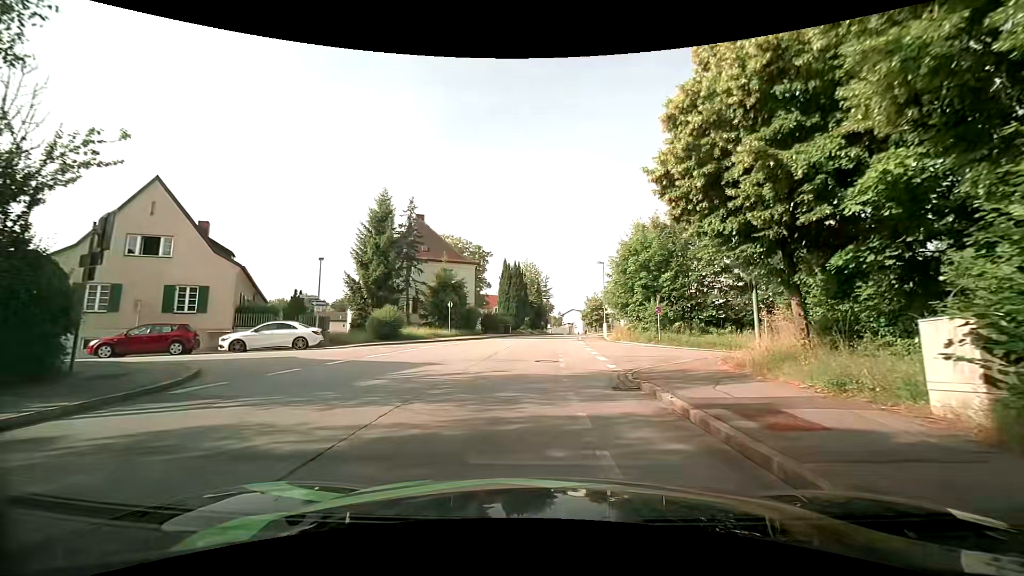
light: Day
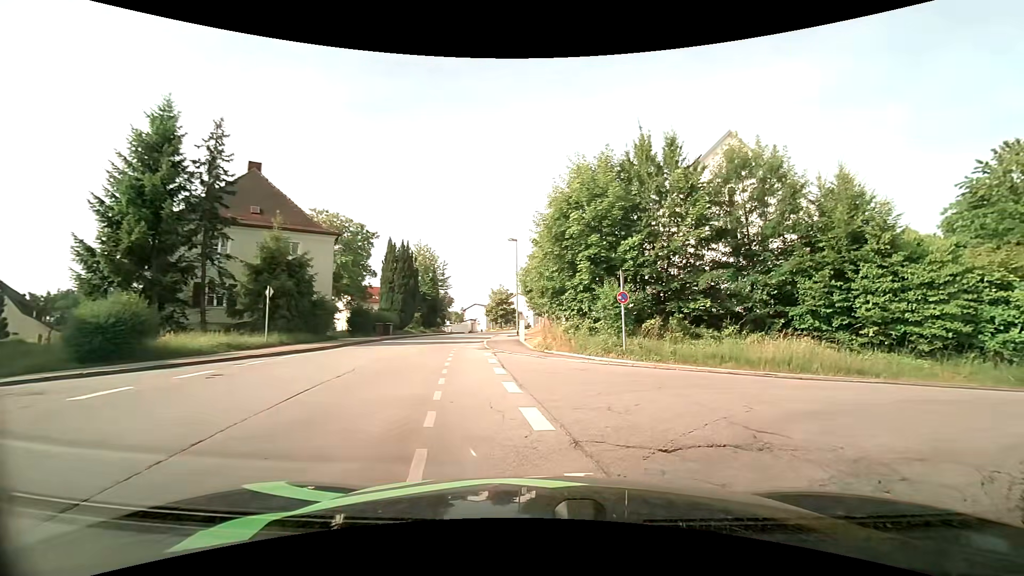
(+0.6, +13.6) m; +10°
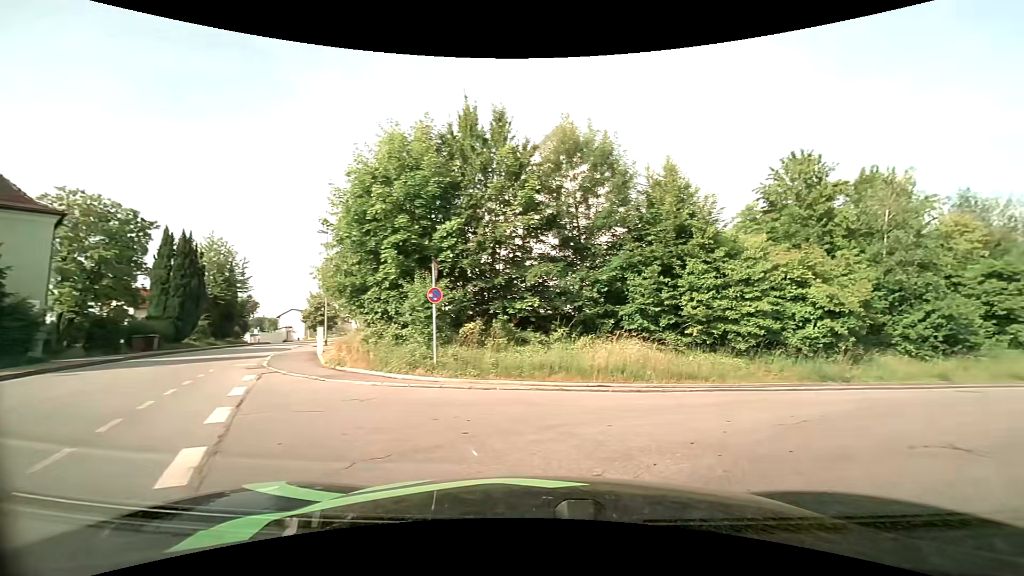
(+0.7, +4.1) m; +20°
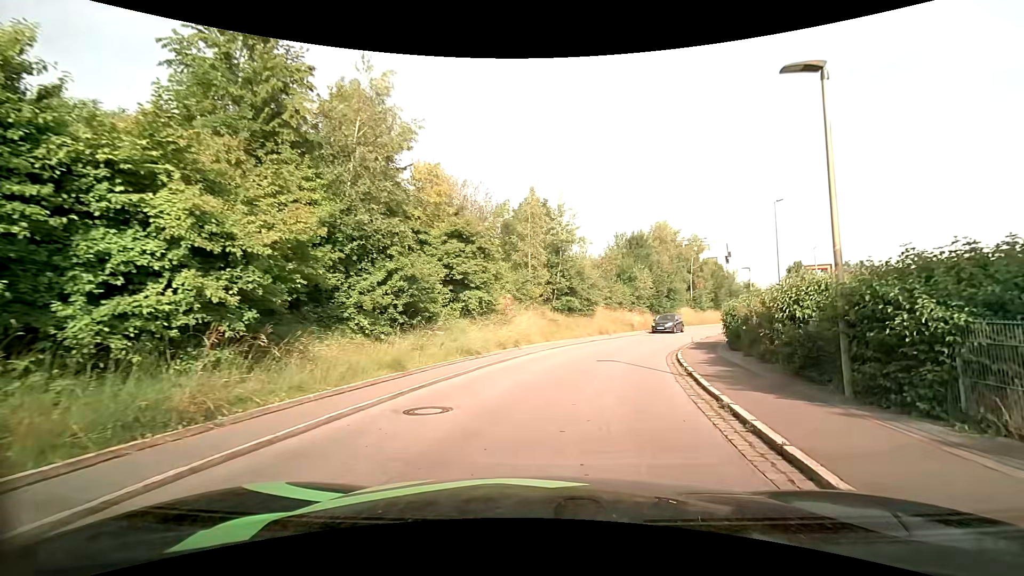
(+6.3, +10.8) m; +50°
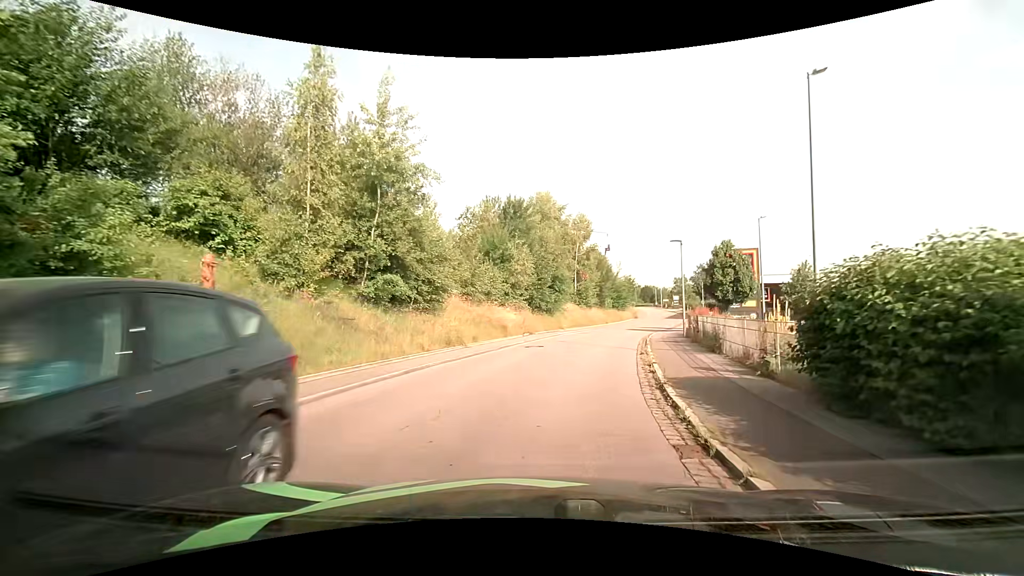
(+2.7, +17.0) m; +15°
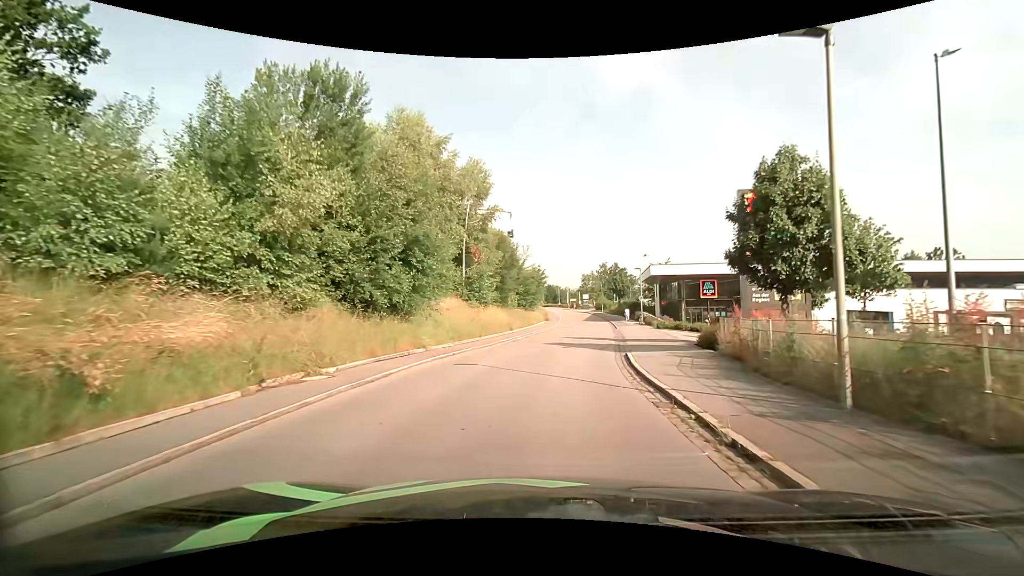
(+2.0, +20.6) m; +11°
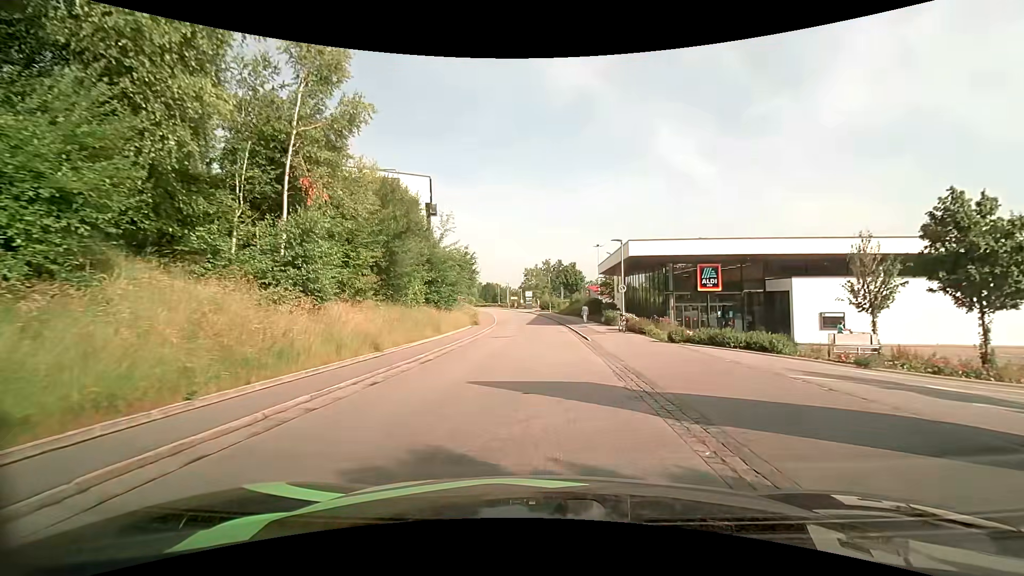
(+1.1, +18.1) m; +6°
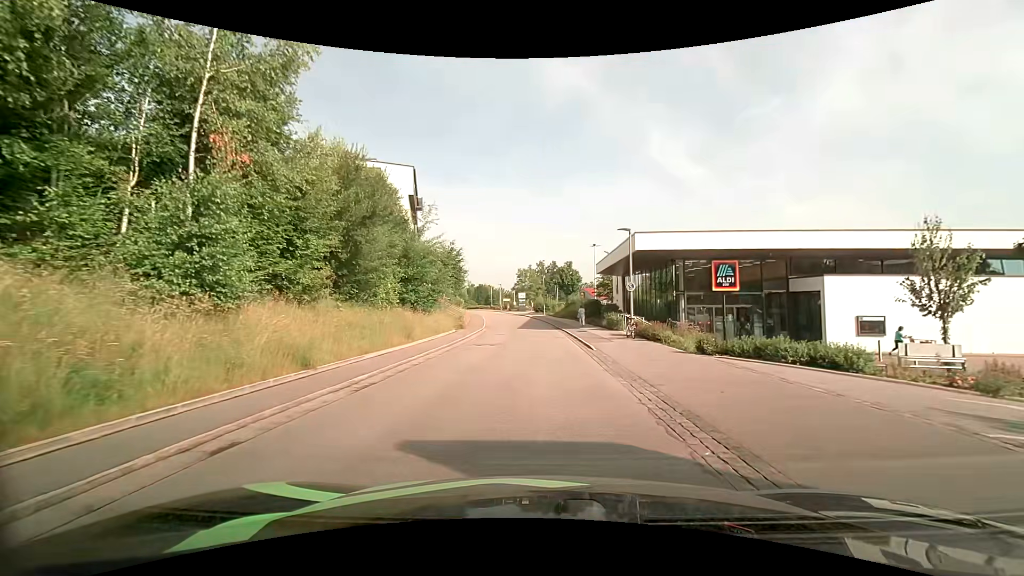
(0.0, +4.4) m; +1°
